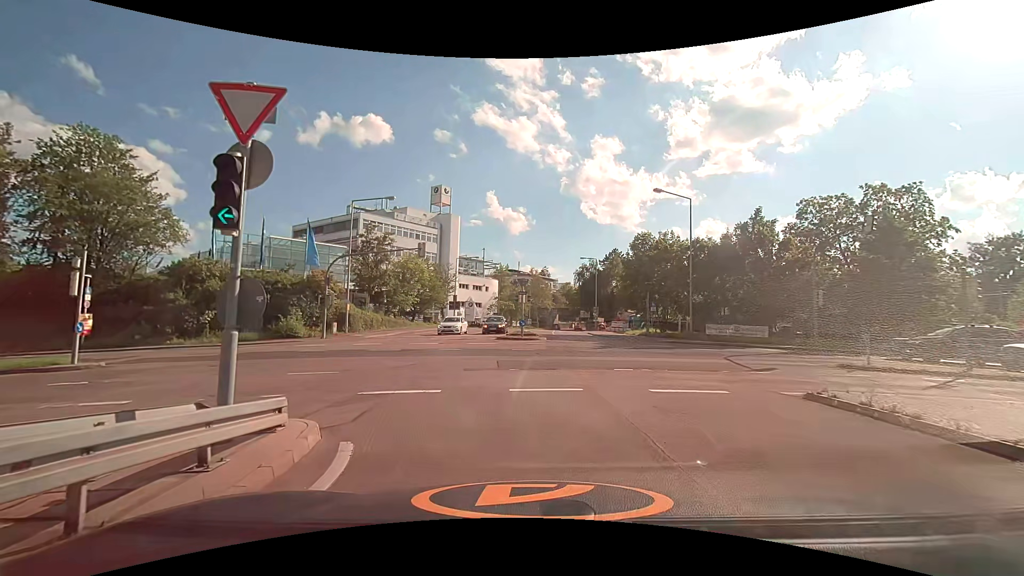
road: motorway_link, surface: asphalt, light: Day
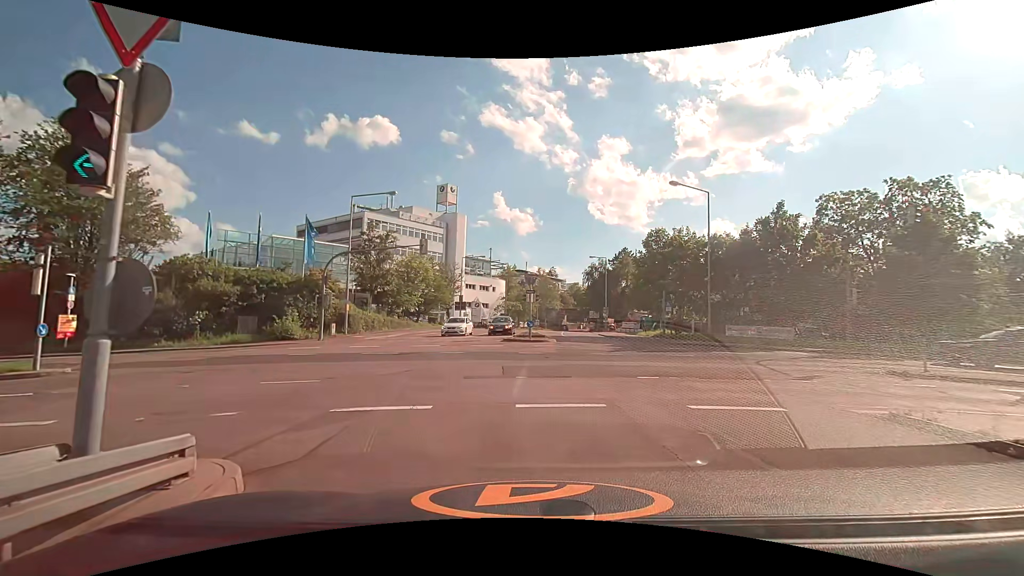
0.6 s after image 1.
(0.0, +2.0) m; -1°
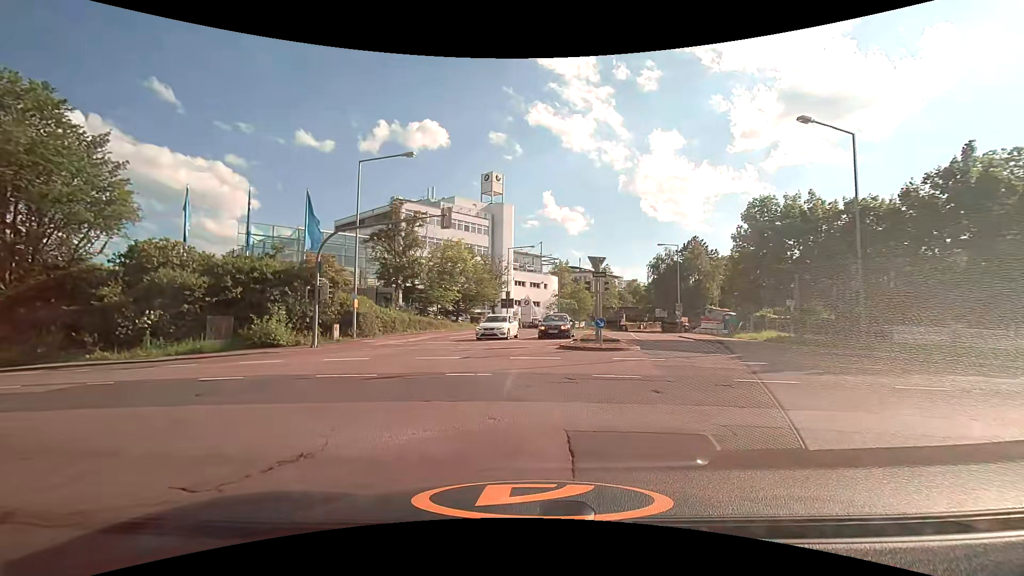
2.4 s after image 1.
(-0.3, +9.3) m; -5°
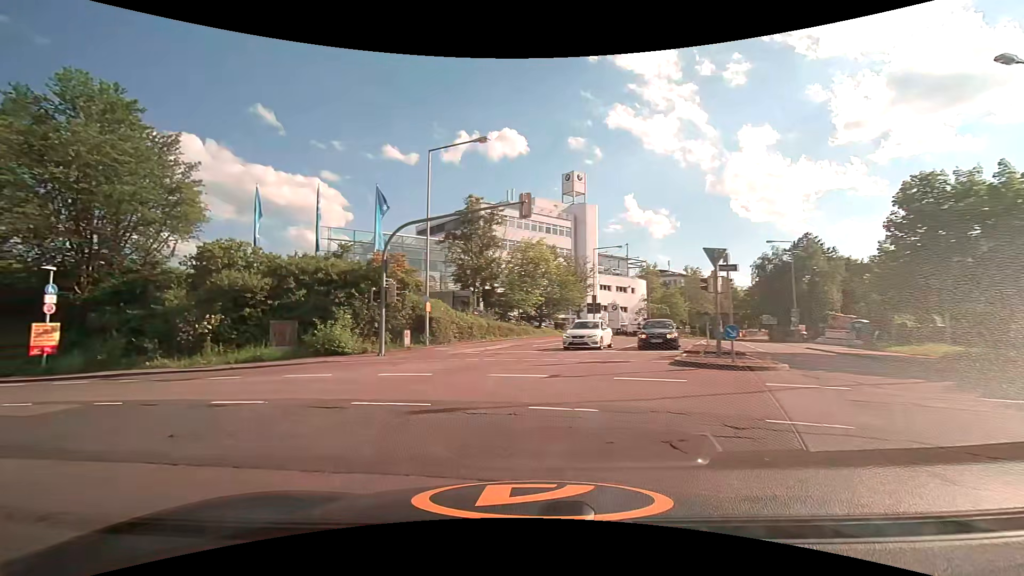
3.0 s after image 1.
(-0.3, +3.8) m; -10°
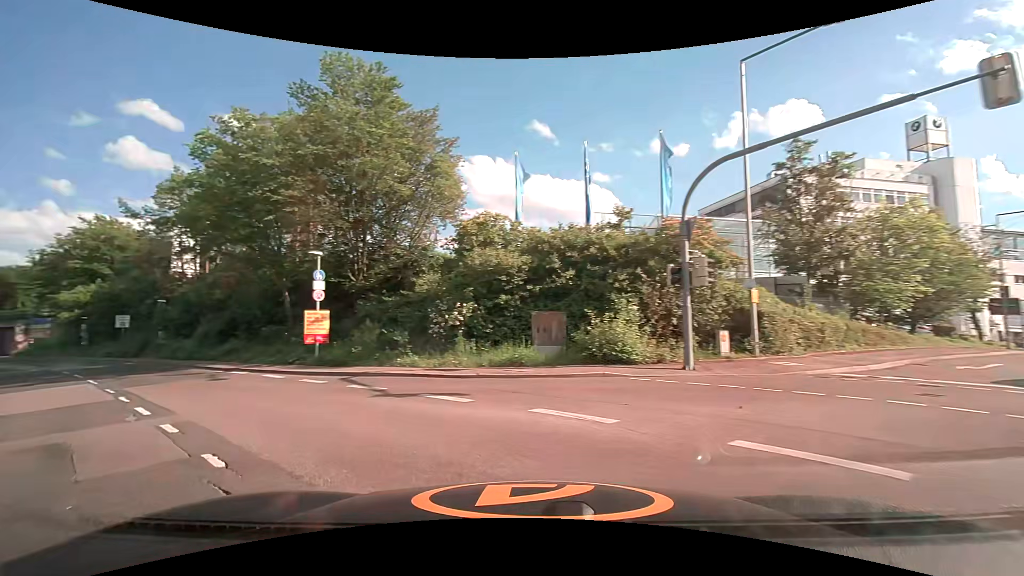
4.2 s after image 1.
(-1.8, +7.5) m; -30°
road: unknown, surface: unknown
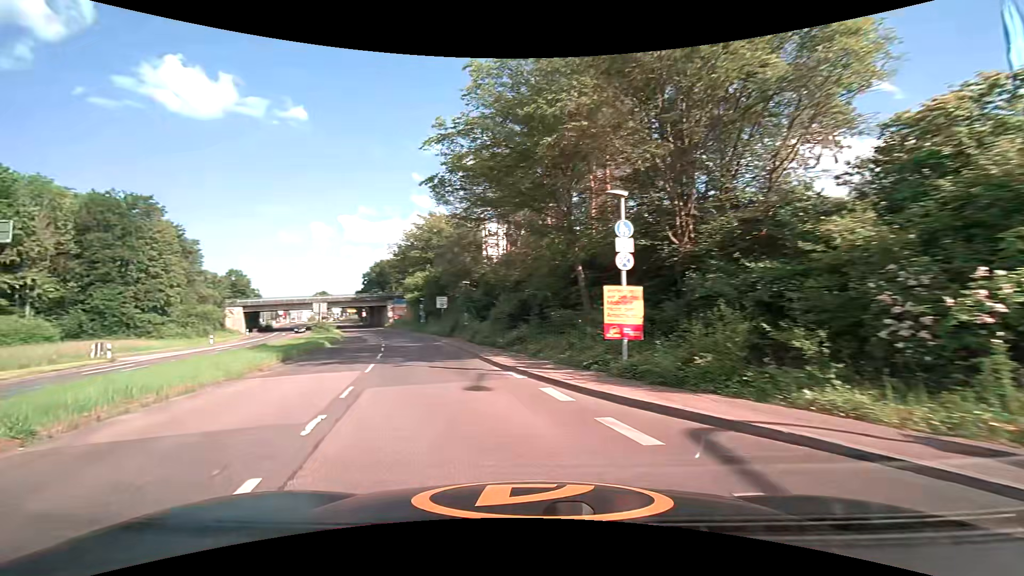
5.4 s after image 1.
(-2.5, +8.0) m; -34°
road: secondary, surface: asphalt
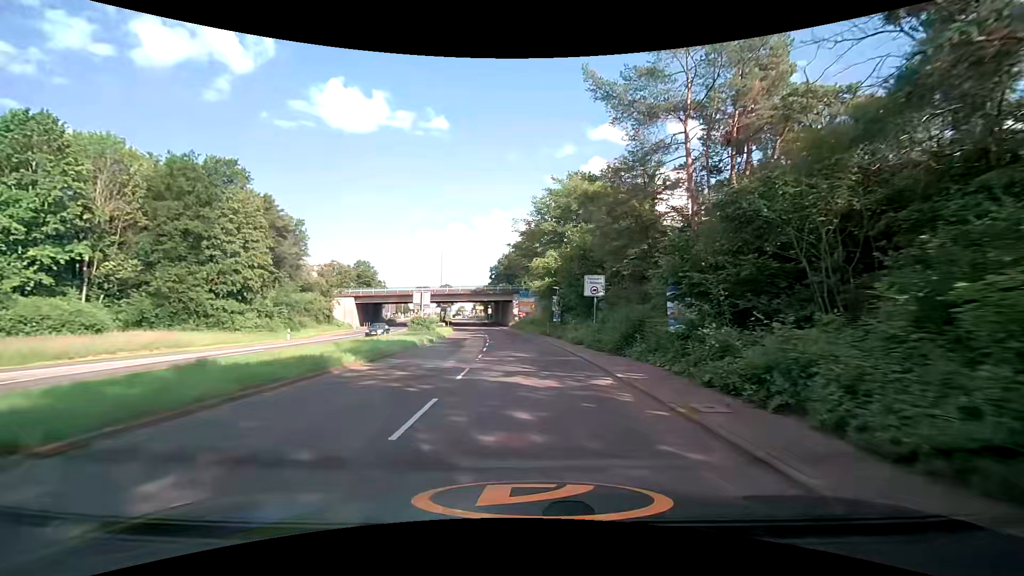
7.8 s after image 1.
(-4.5, +21.0) m; -16°
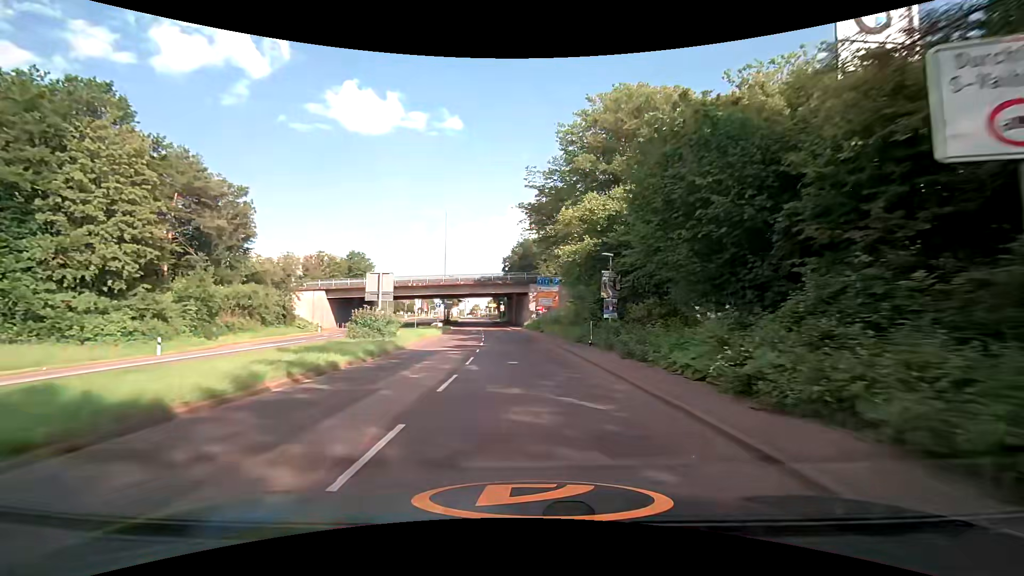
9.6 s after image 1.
(-0.3, +20.5) m; -2°
